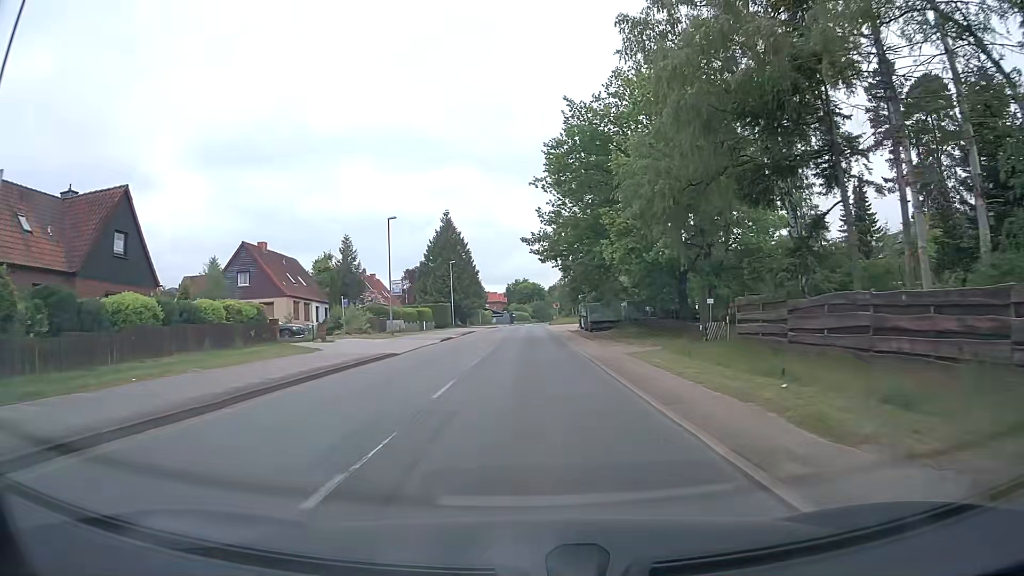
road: tertiary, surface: asphalt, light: Day
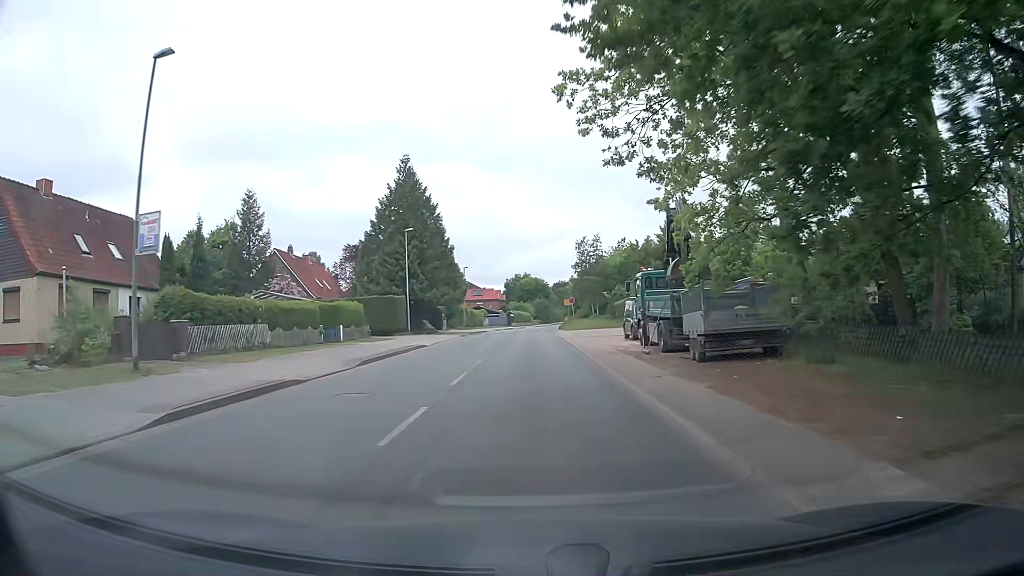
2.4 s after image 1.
(0.0, +29.2) m; 0°
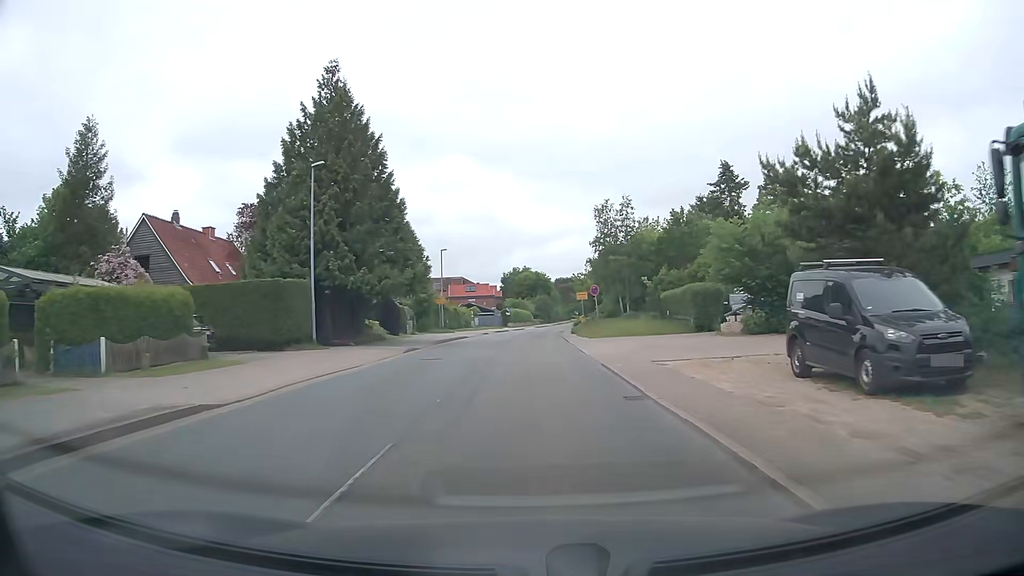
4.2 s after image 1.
(+0.1, +21.5) m; +1°
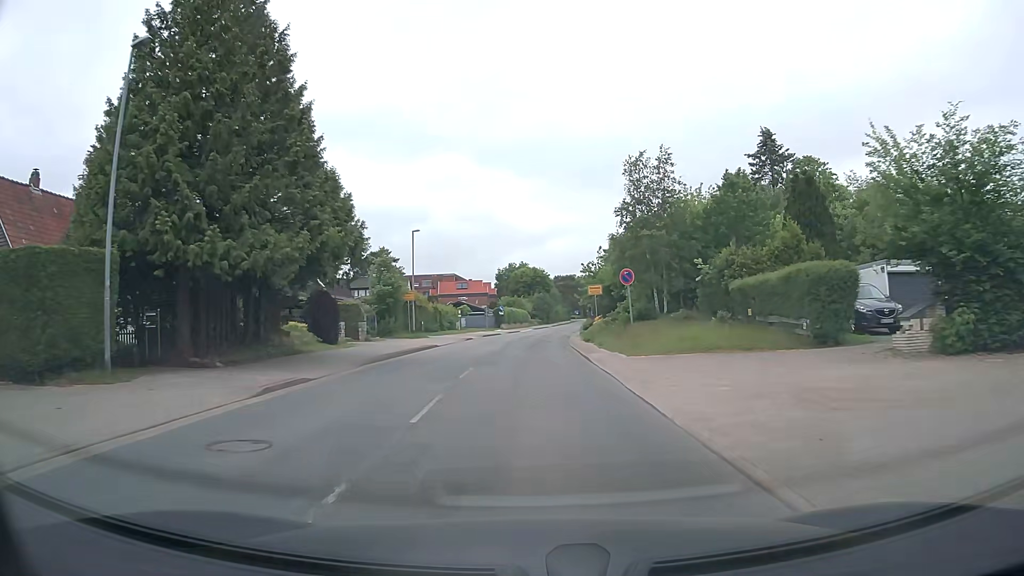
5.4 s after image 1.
(-0.1, +14.2) m; 0°
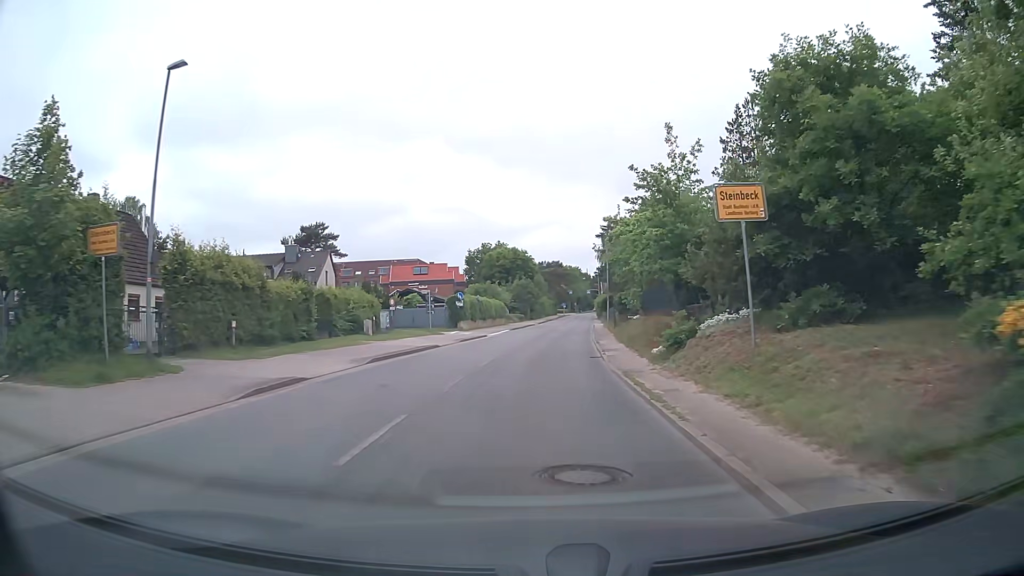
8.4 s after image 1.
(+0.3, +33.6) m; +2°
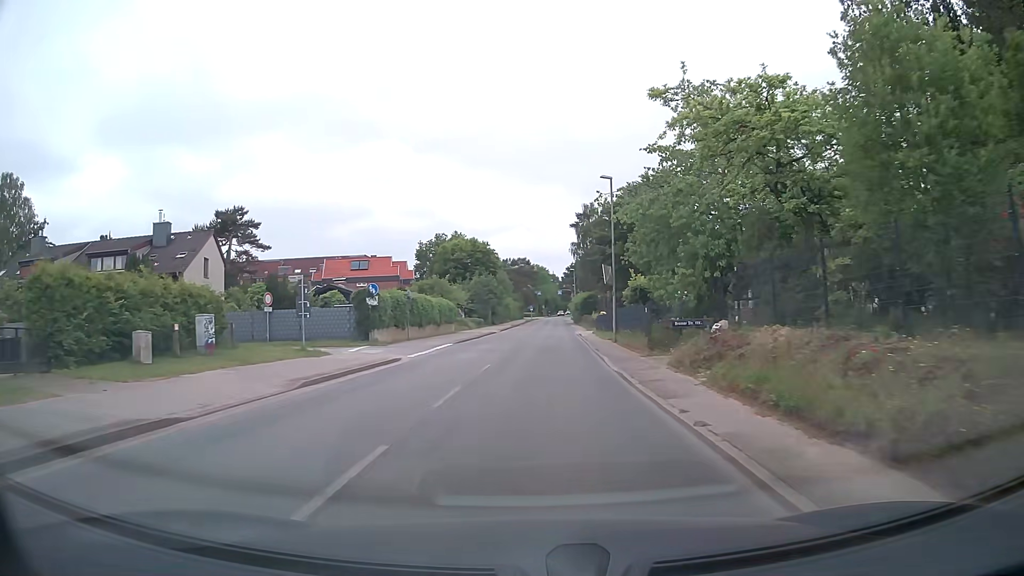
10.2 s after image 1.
(+0.4, +20.6) m; +3°
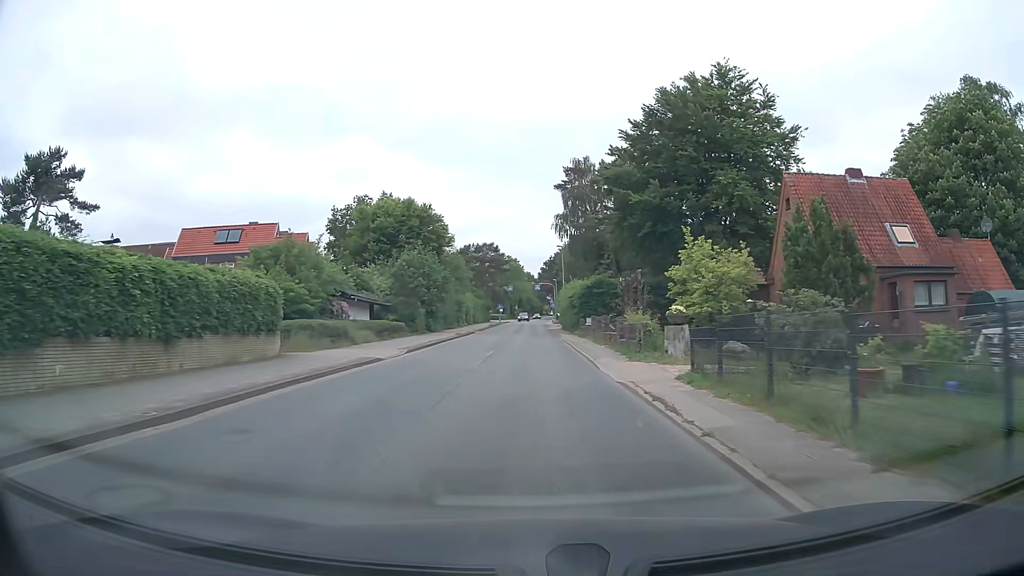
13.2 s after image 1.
(+1.1, +36.0) m; +2°
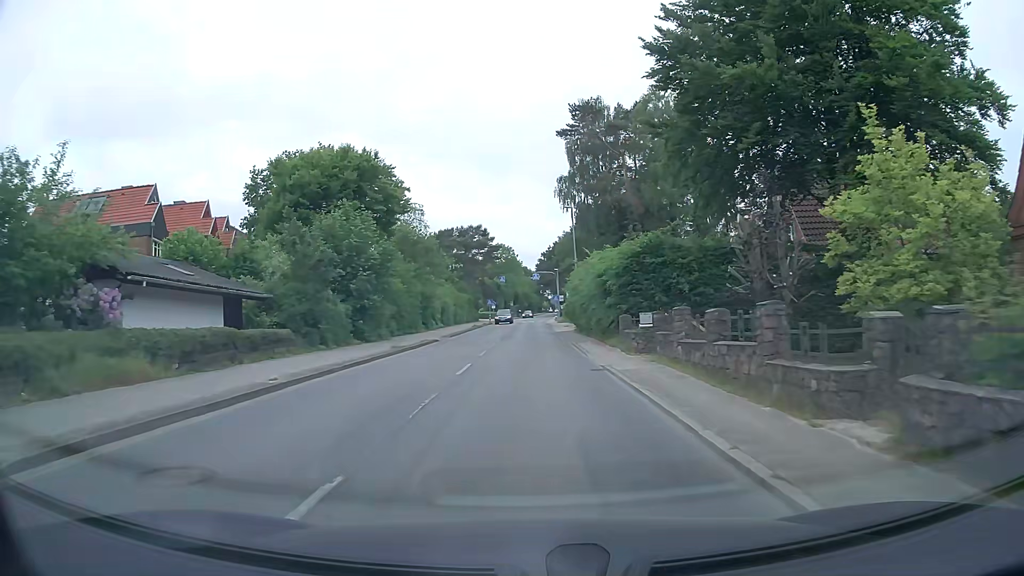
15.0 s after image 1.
(+0.2, +21.5) m; 0°
(0, +10) (0, +20) (0, +30) (0, +40) (0, +50) (0, +60) (0, +70) (0, +80) (0, +90) (+1, +100) m
